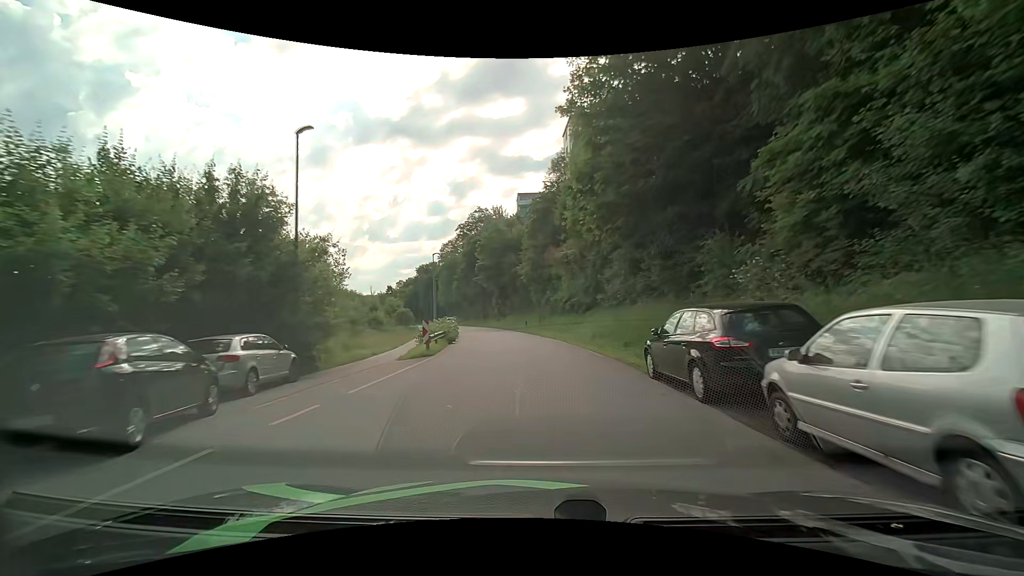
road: residential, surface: asphalt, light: Day
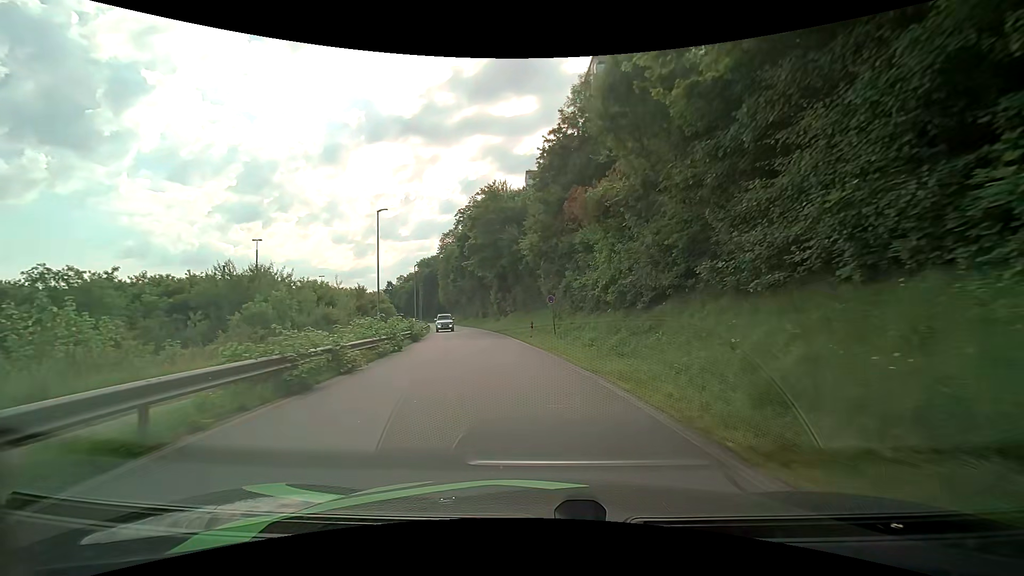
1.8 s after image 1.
(-0.1, +19.2) m; -1°
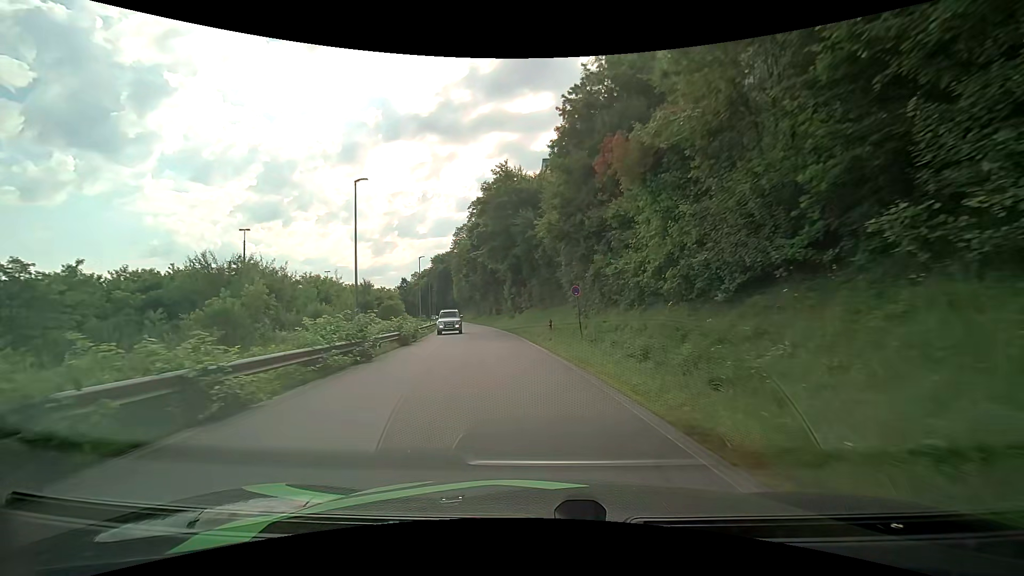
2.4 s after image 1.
(-0.1, +6.2) m; -1°
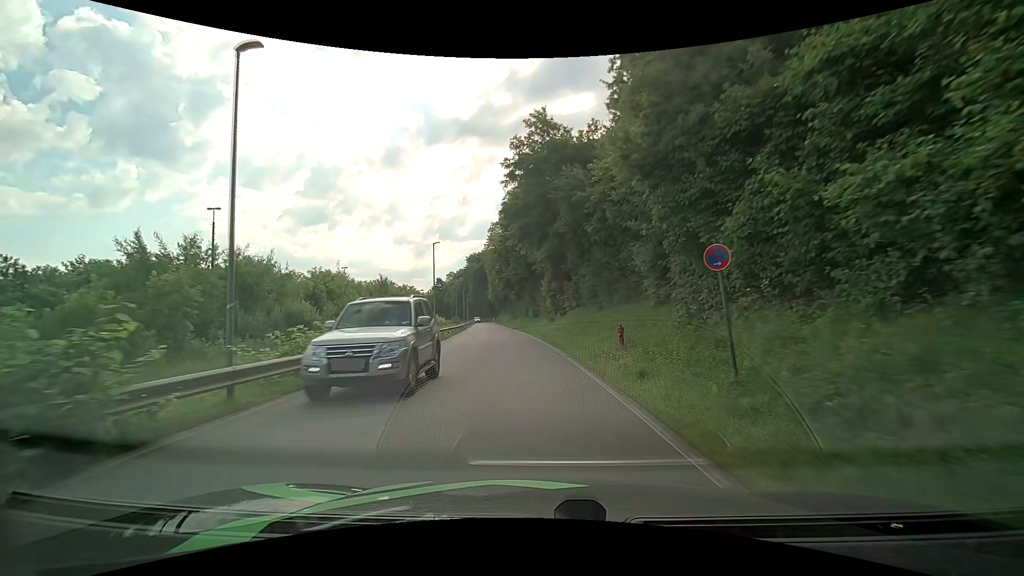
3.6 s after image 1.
(-0.6, +12.3) m; -5°
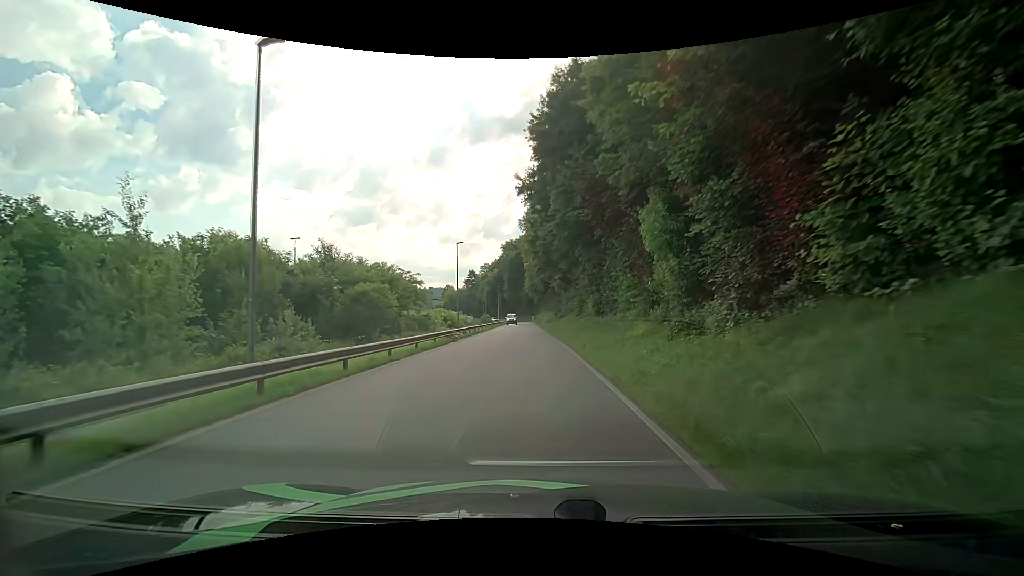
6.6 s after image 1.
(-1.4, +31.9) m; -6°
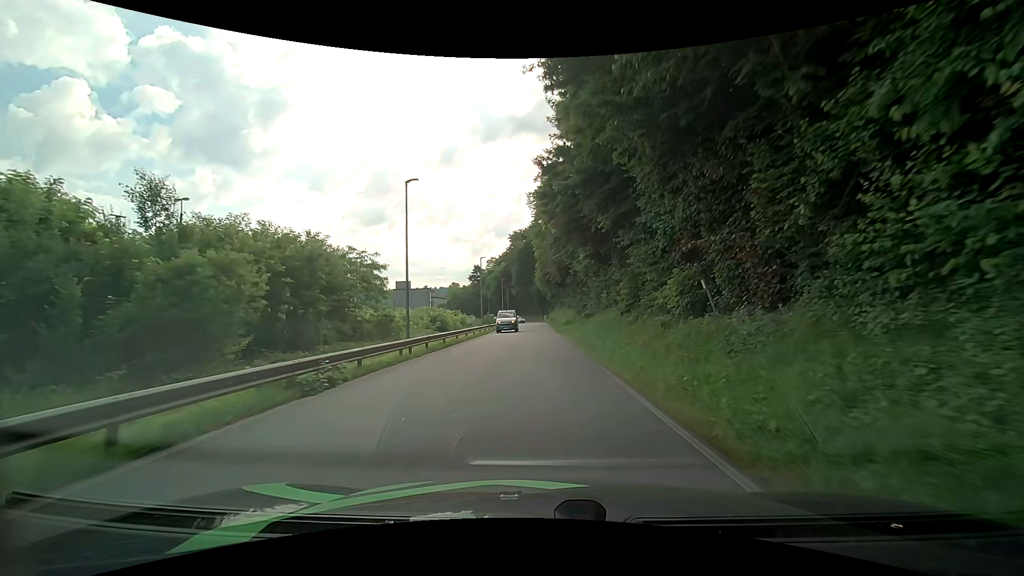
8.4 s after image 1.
(-0.3, +19.6) m; -1°
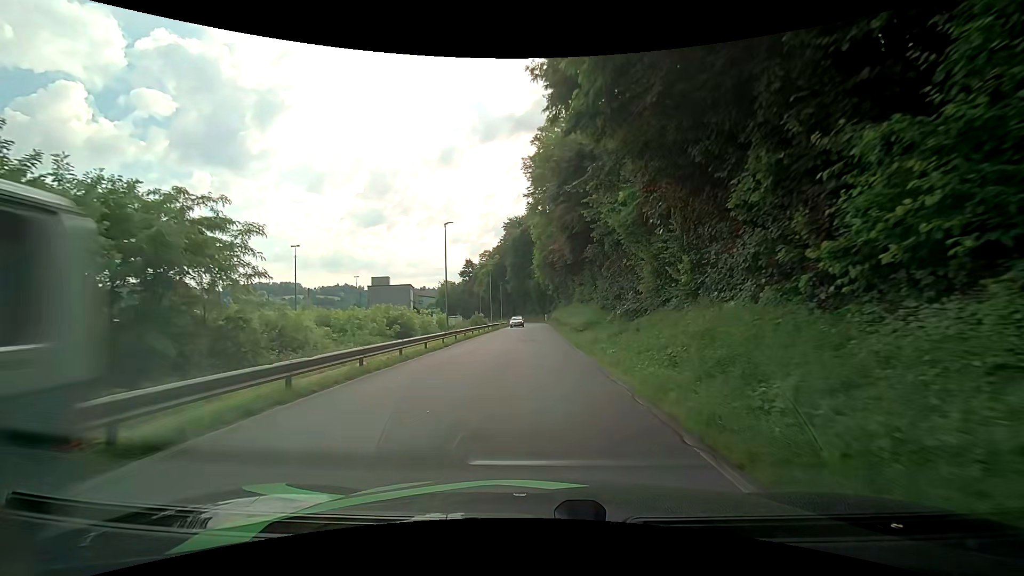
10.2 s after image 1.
(0.0, +19.8) m; 0°
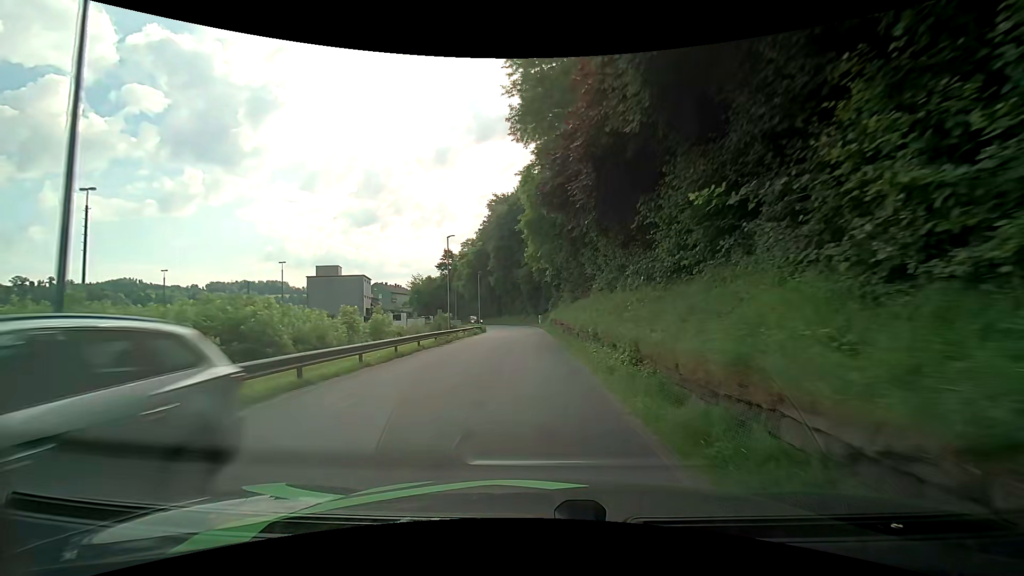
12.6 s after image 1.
(+0.2, +26.5) m; +1°
(0, +10) (0, +20) (0, +30) (-1, +40) (-1, +50) (-2, +60) (-3, +70) (-4, +80) (-7, +89) (-10, +99) m
